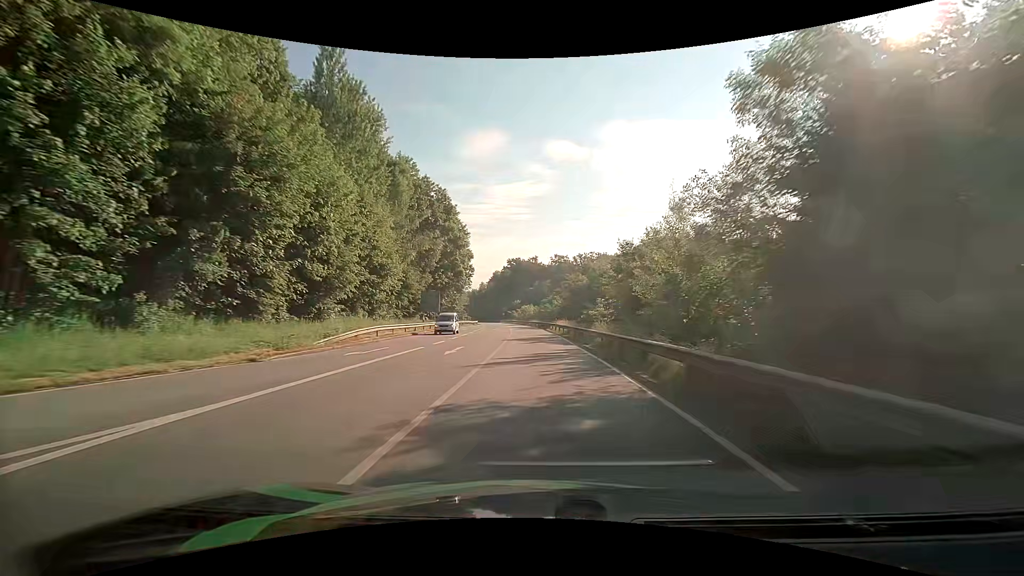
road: primary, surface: asphalt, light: Day
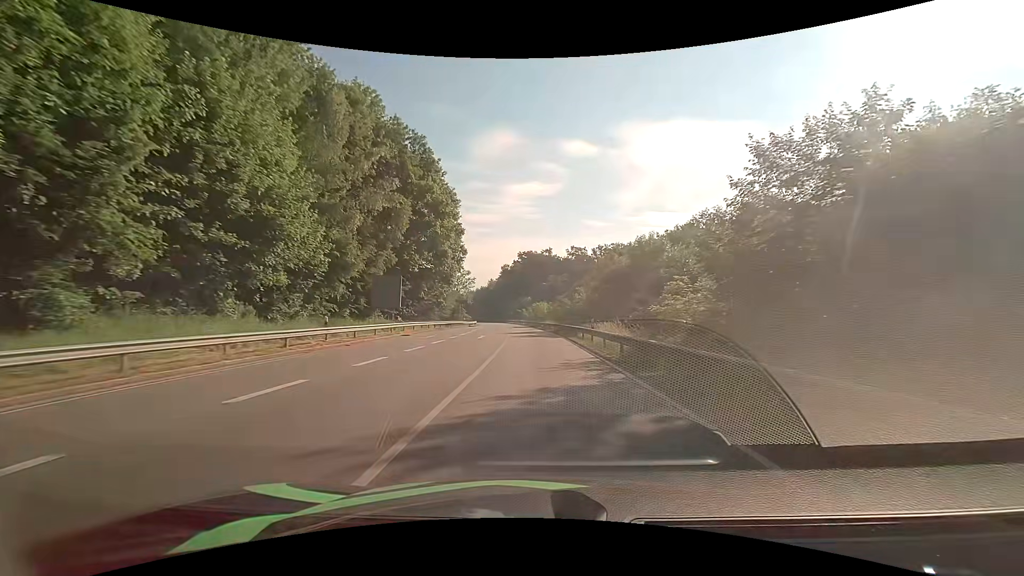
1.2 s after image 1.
(-0.2, +24.6) m; -1°
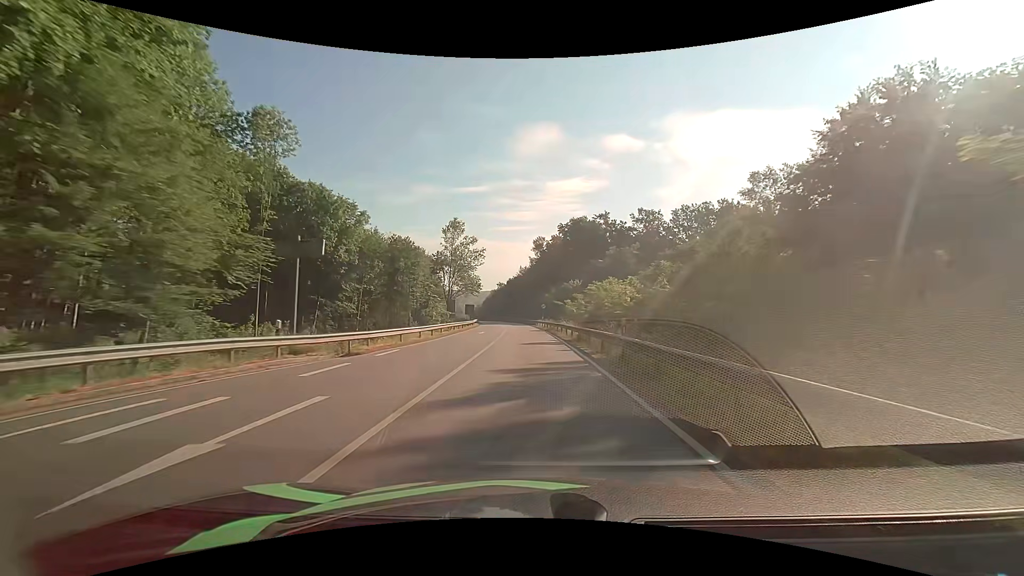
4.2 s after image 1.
(-2.2, +62.9) m; -5°
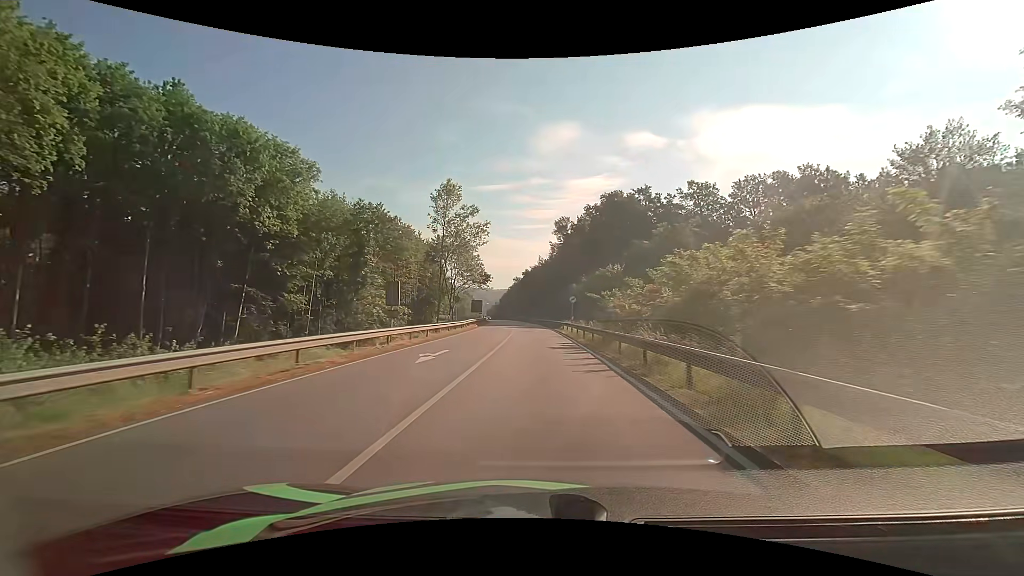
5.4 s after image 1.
(-0.6, +24.8) m; -2°
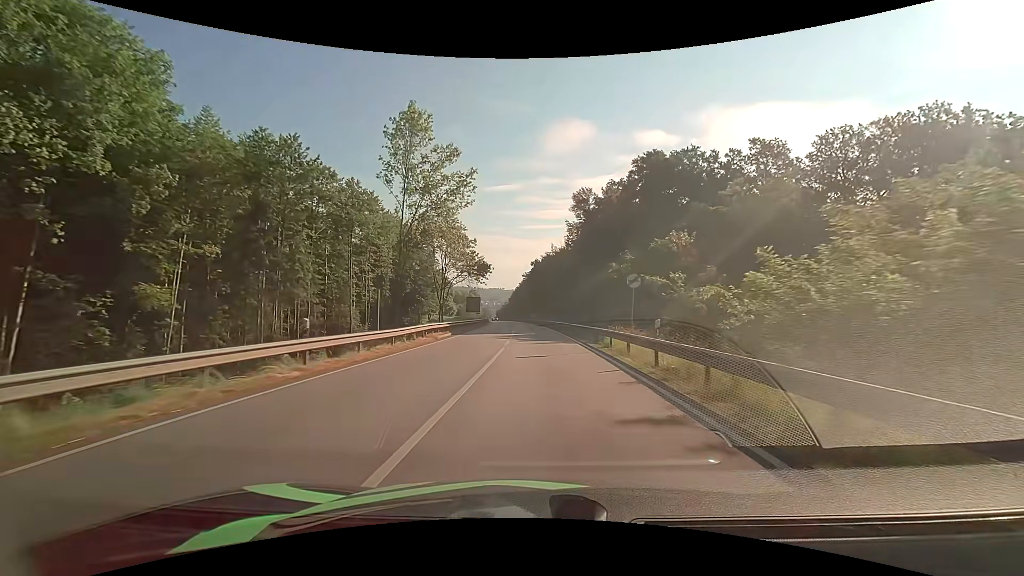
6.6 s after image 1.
(-0.3, +24.2) m; -1°
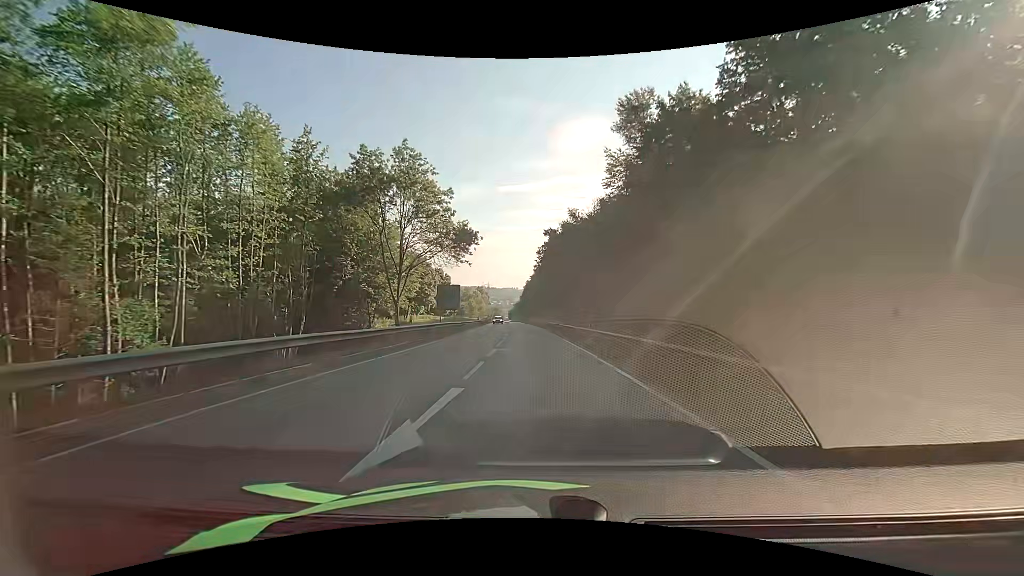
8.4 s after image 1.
(-0.3, +35.7) m; -1°
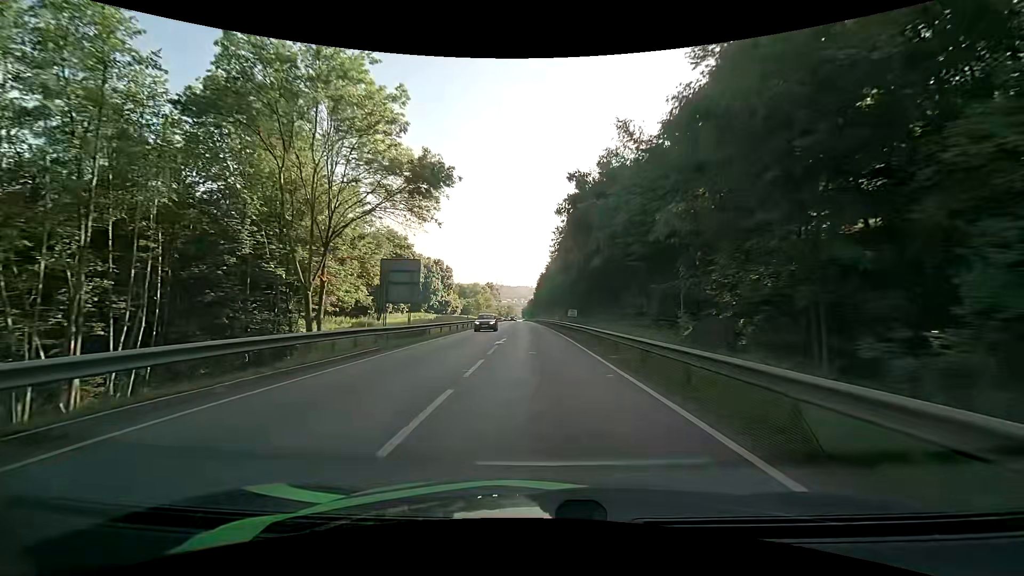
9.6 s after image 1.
(-0.4, +23.9) m; -2°
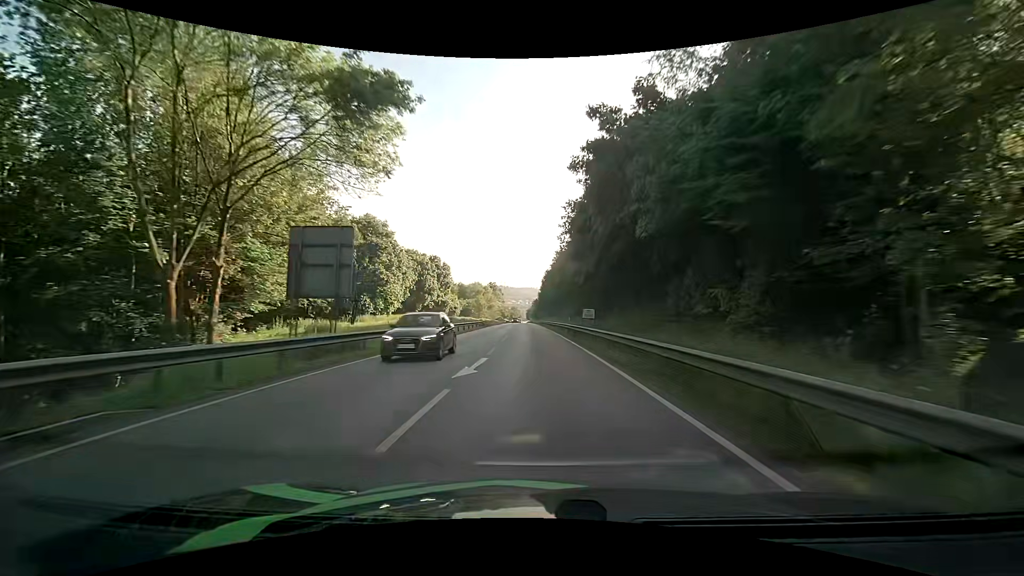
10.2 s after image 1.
(-0.1, +12.0) m; -1°
(0, +10) (0, +20) (0, +30) (0, +40) (-1, +50) (-1, +60) (-1, +70) (-1, +80) (-2, +90) (-2, +100) m
